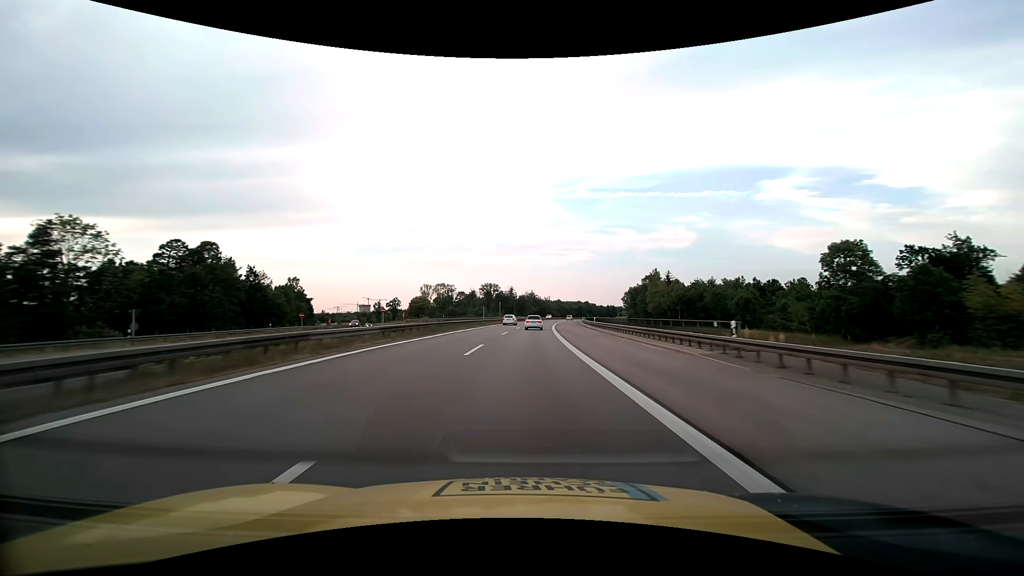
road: motorway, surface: asphalt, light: Day
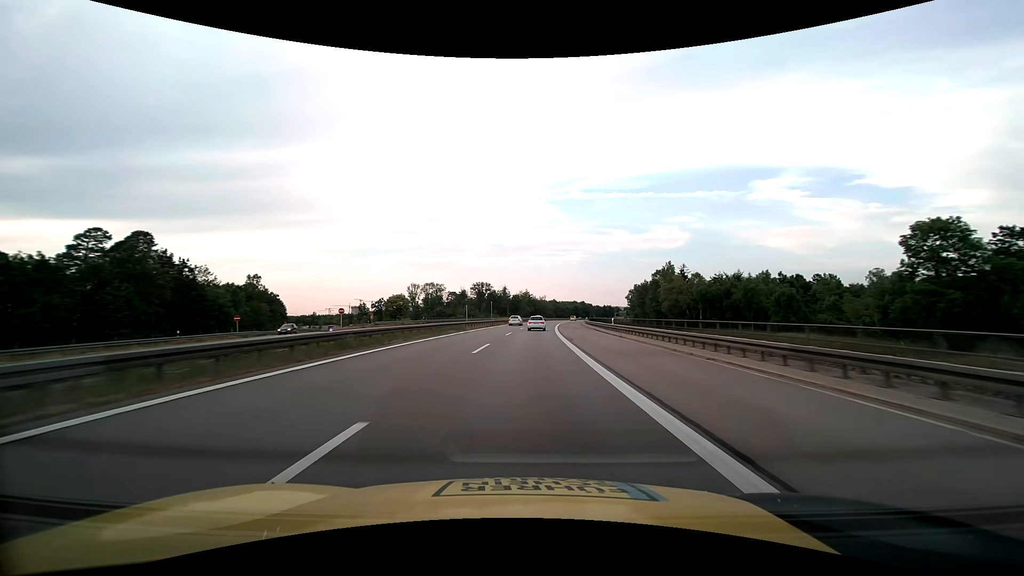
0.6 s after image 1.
(+0.1, +16.3) m; +1°
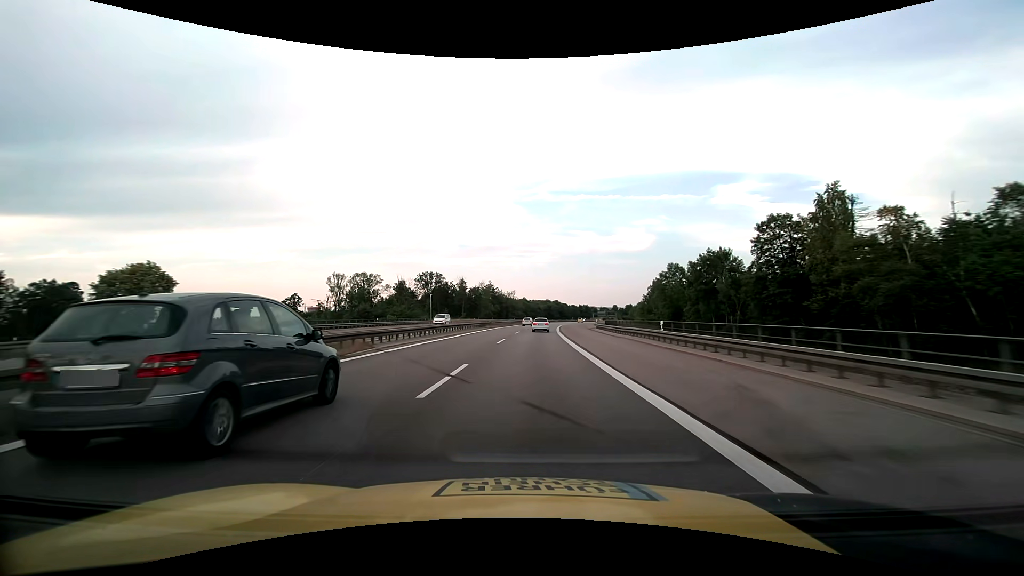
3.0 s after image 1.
(+1.9, +63.9) m; +4°
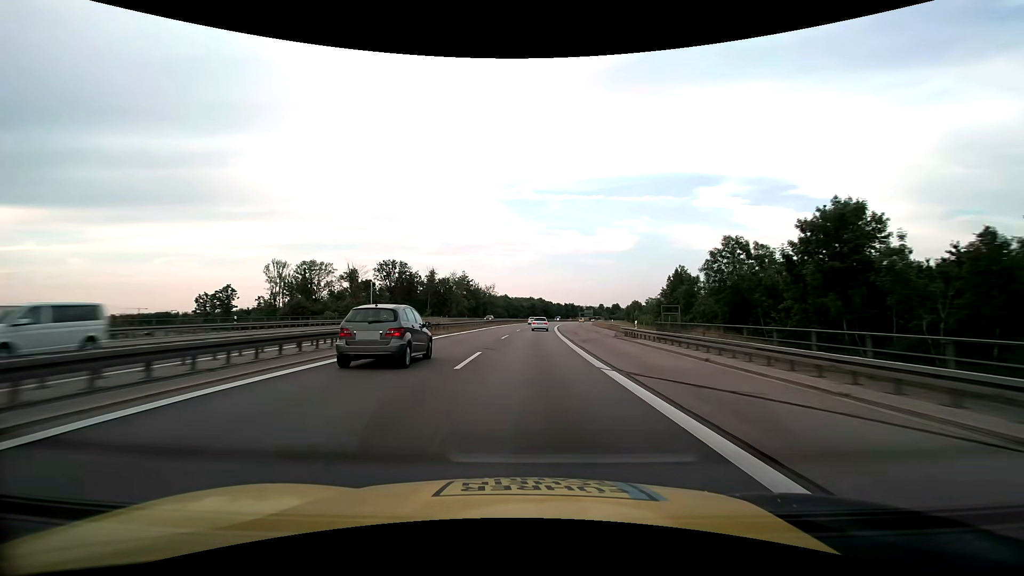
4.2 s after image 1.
(+0.4, +31.5) m; +2°
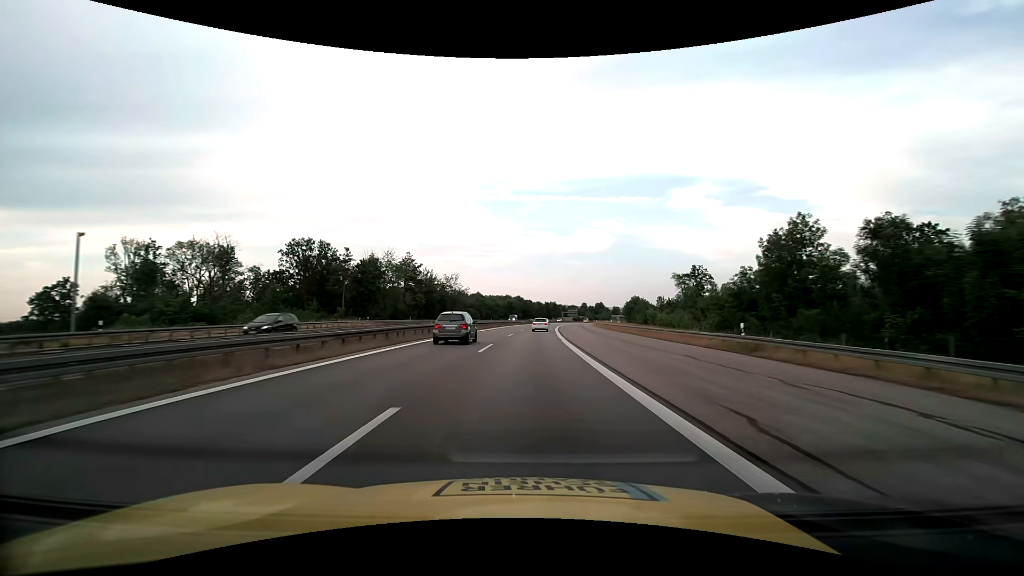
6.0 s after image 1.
(+1.3, +47.4) m; +3°
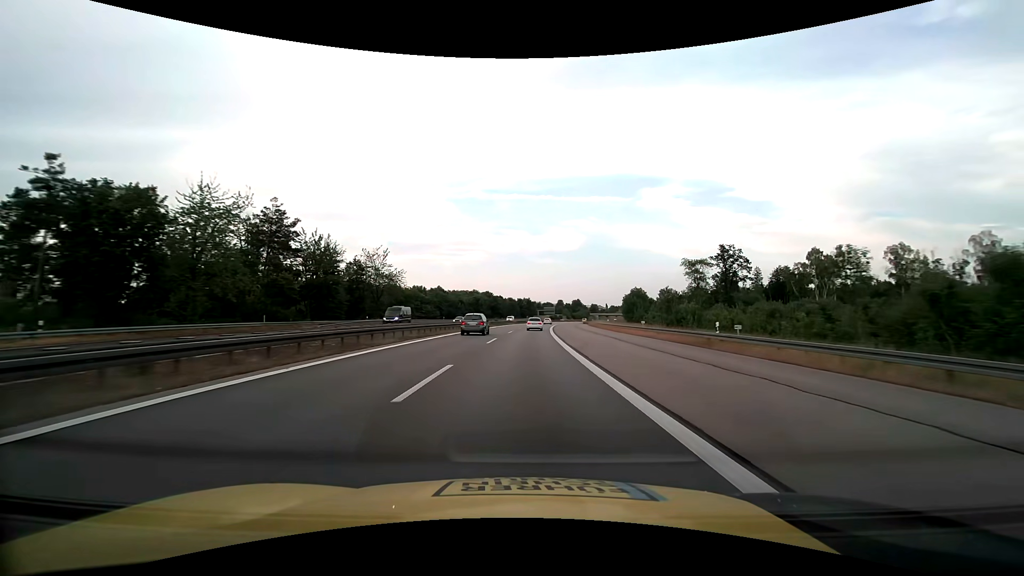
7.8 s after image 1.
(+1.2, +47.4) m; +3°
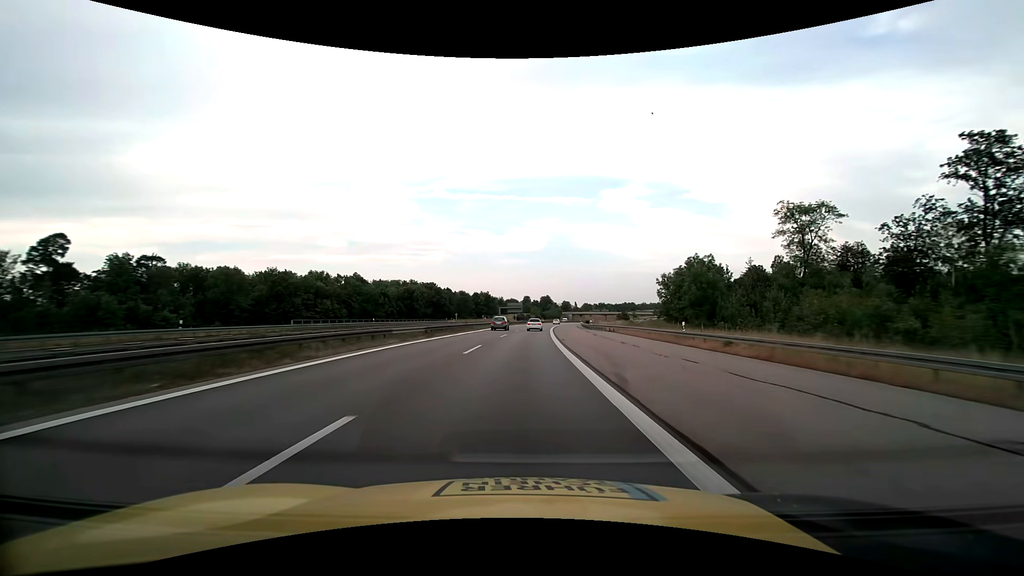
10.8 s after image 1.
(+2.9, +79.1) m; +4°
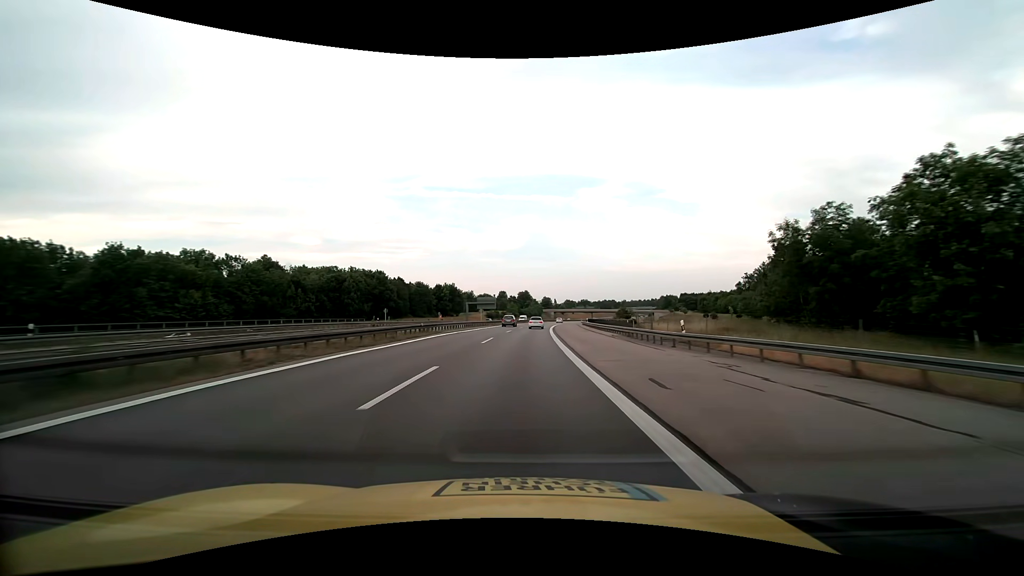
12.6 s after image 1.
(+1.1, +47.6) m; +3°
(0, +10) (0, +20) (0, +30) (+1, +40) (+1, +50) (+2, +60) (+2, +70) (+3, +80) (+4, +90) (+5, +100) m
